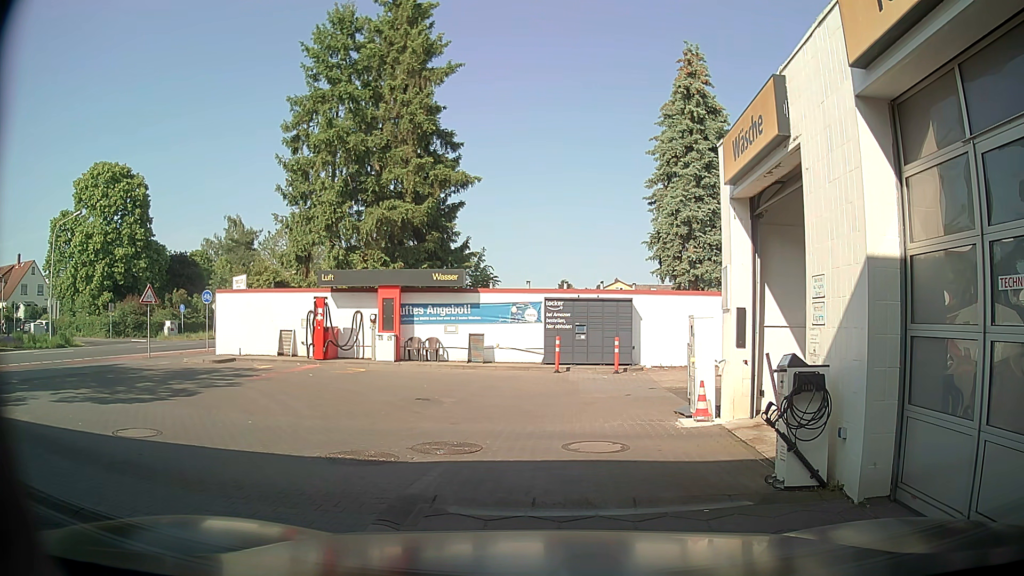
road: service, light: Day
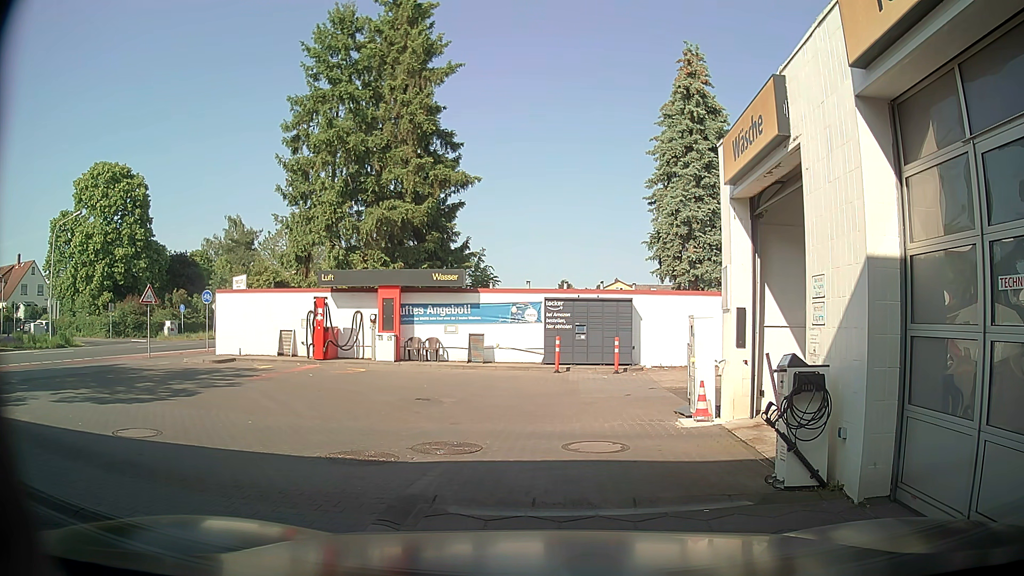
(0.0, 0.0) m; 0°
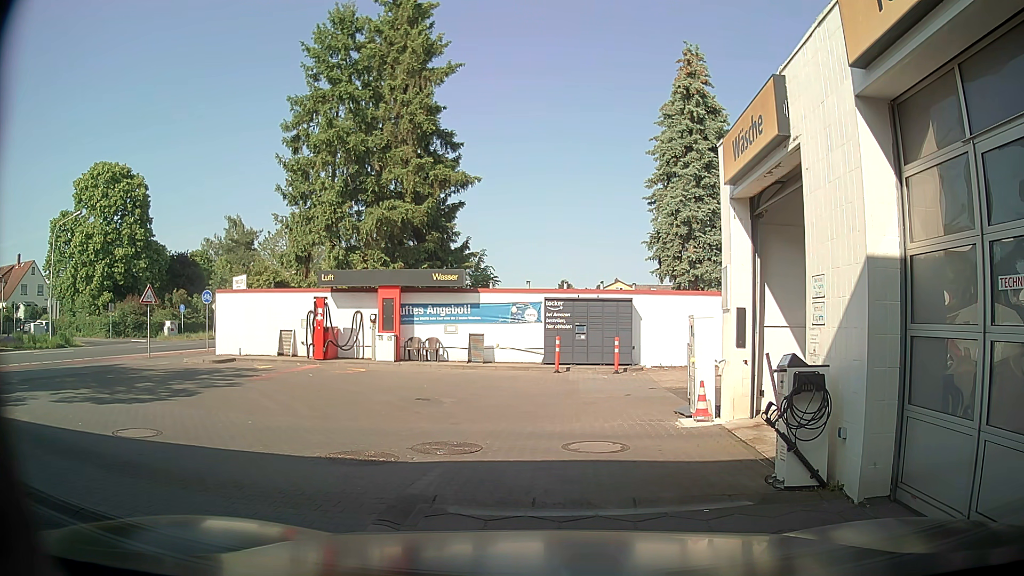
(0.0, 0.0) m; 0°
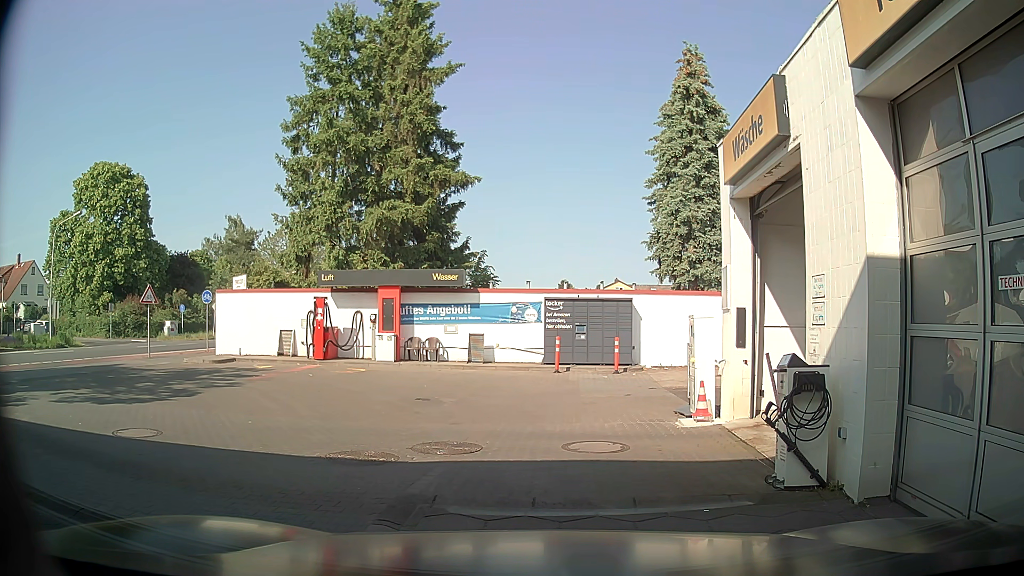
(0.0, 0.0) m; 0°
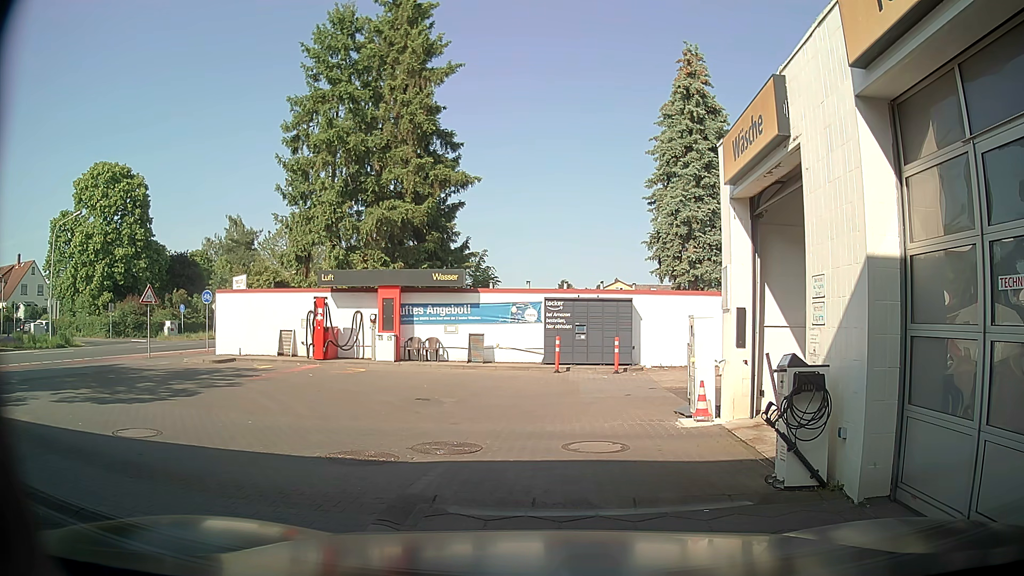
(0.0, 0.0) m; 0°
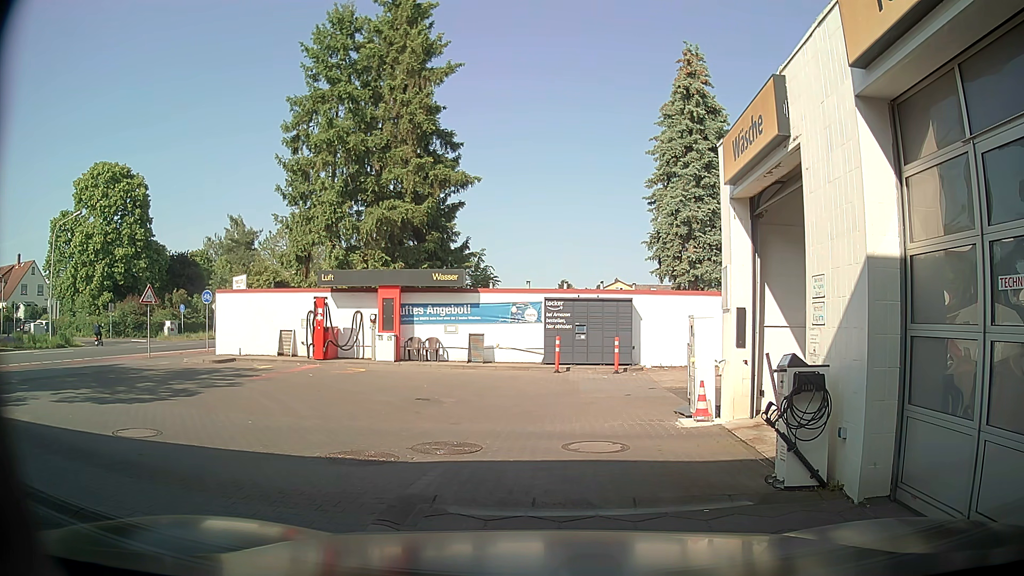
(0.0, 0.0) m; 0°
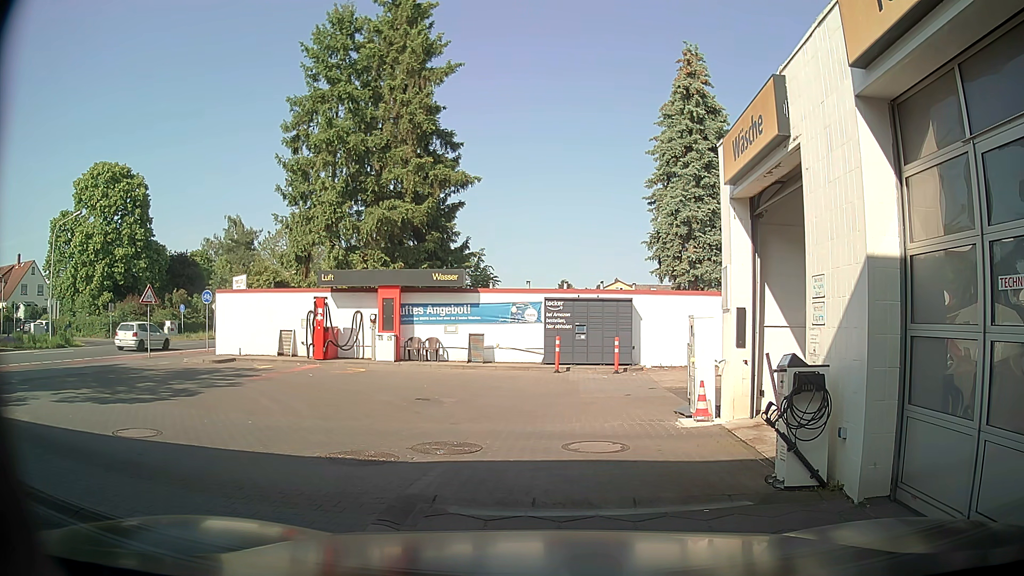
(0.0, 0.0) m; 0°
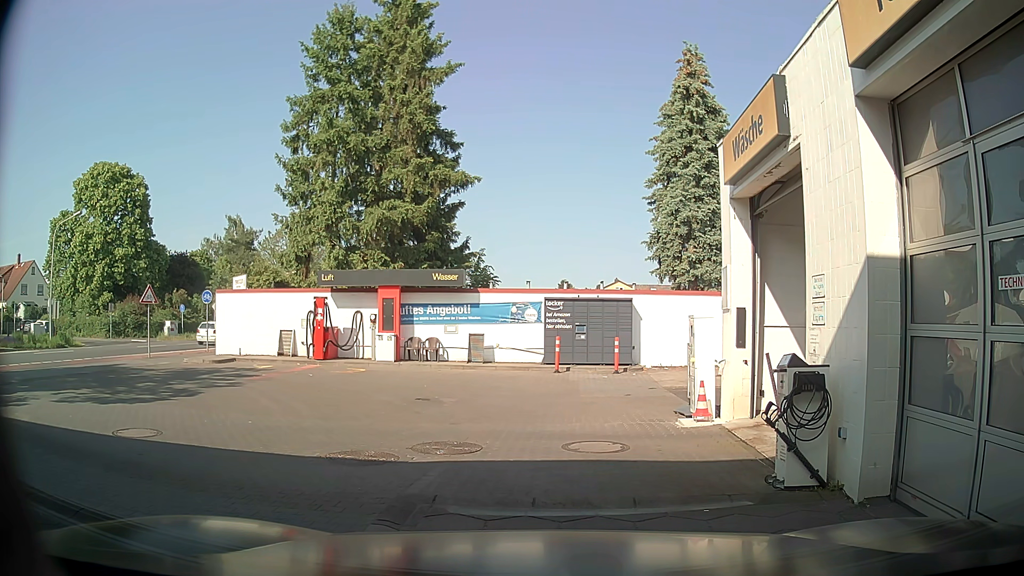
(0.0, 0.0) m; 0°
